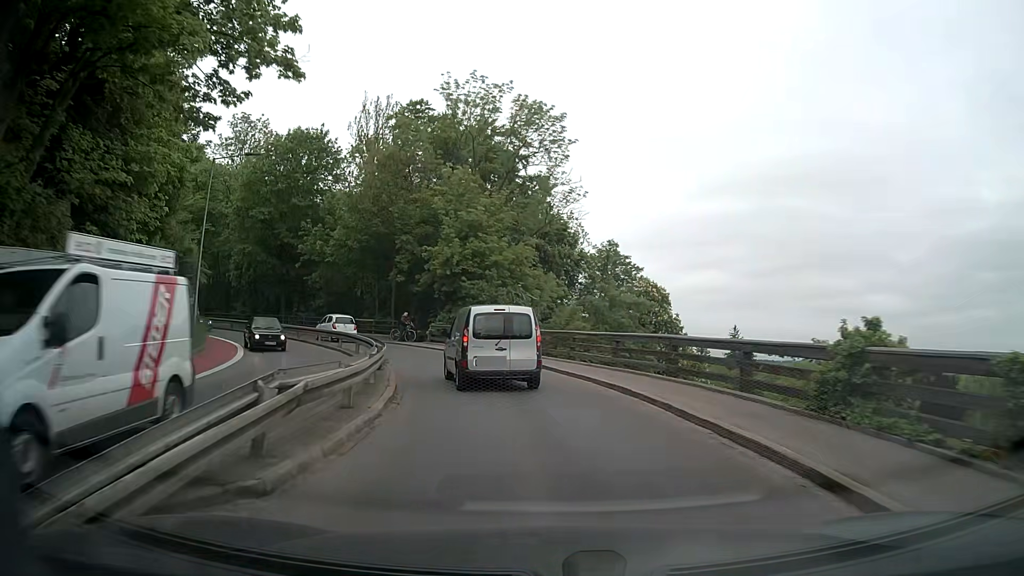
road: secondary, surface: asphalt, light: Day
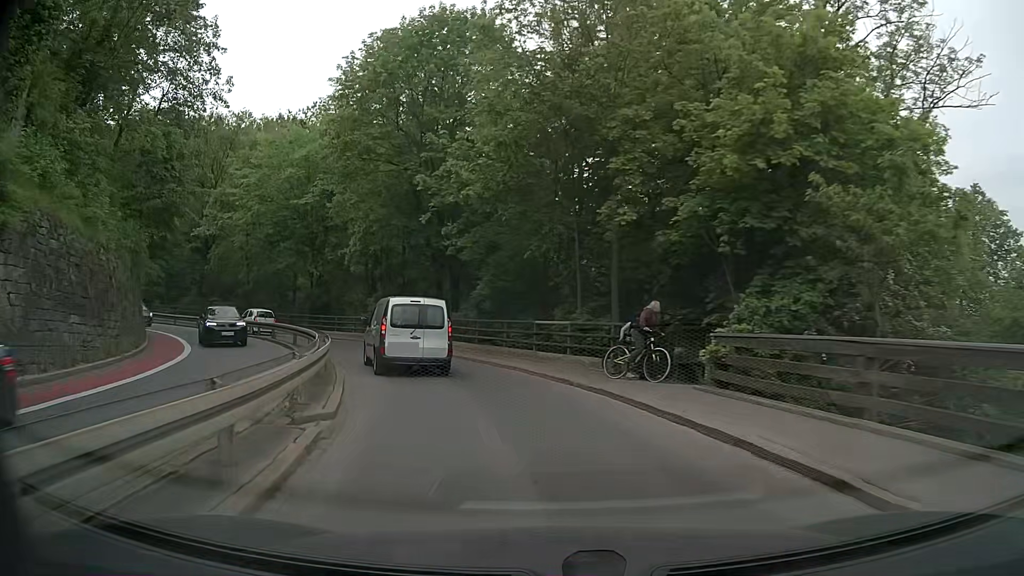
(-4.3, +25.4) m; -21°
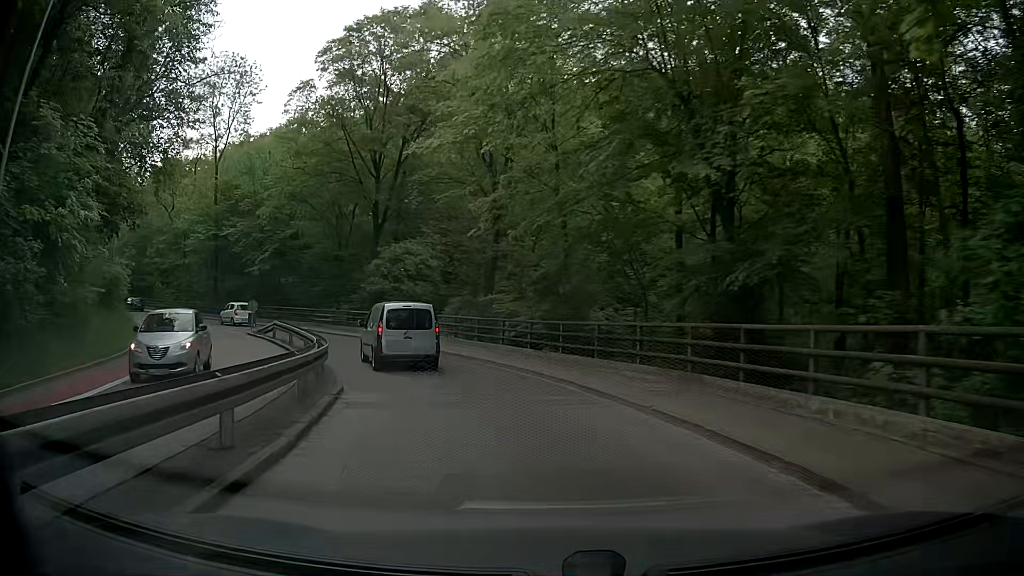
(-9.9, +31.0) m; -35°
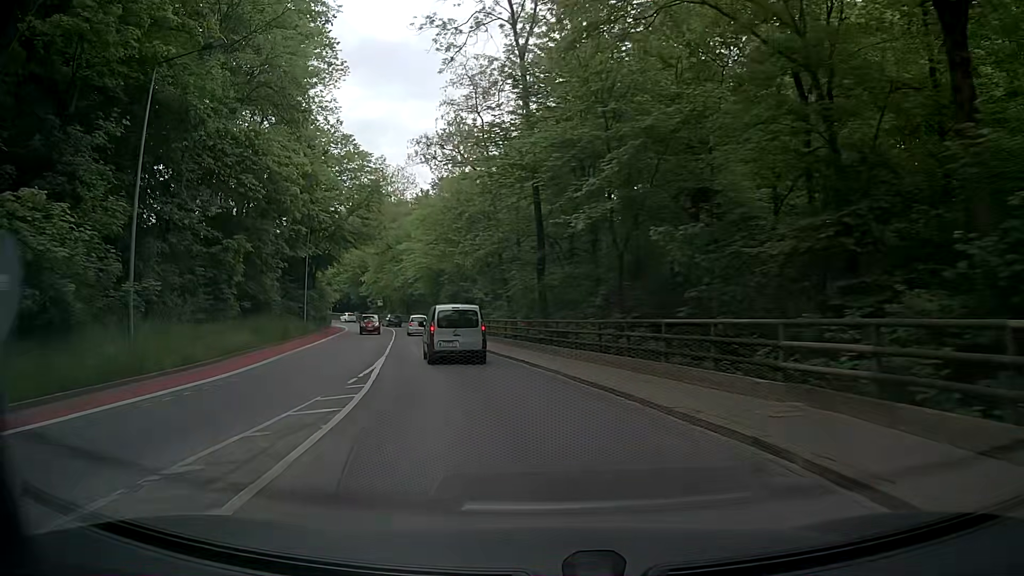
(-10.7, +32.7) m; -38°
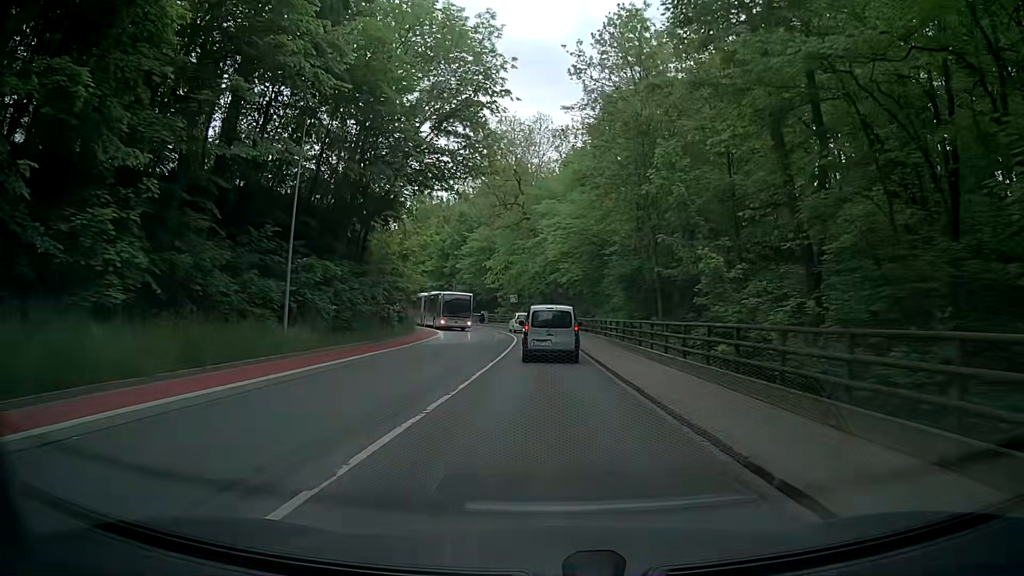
(-4.5, +30.4) m; -14°
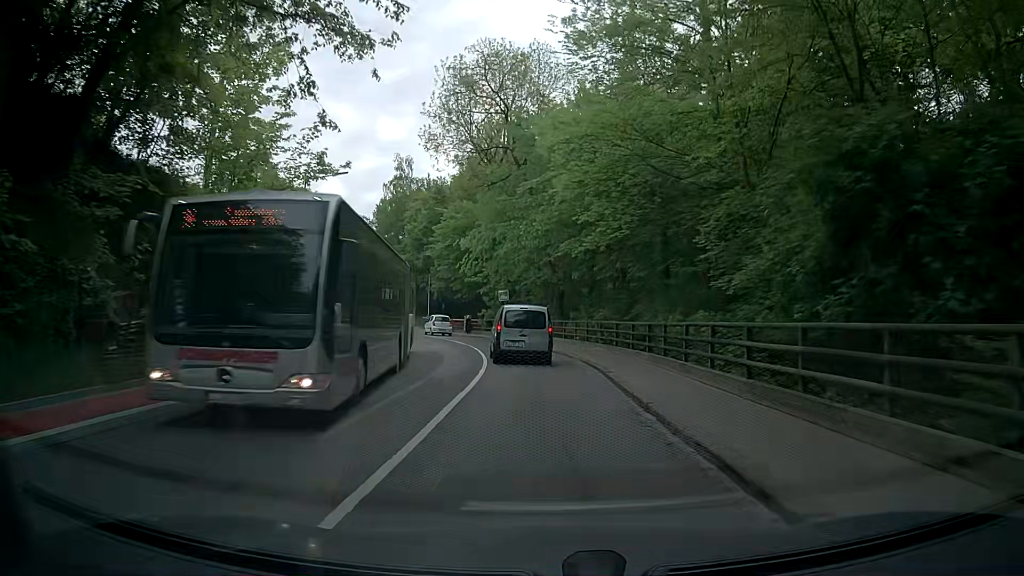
(+0.4, +23.4) m; +2°
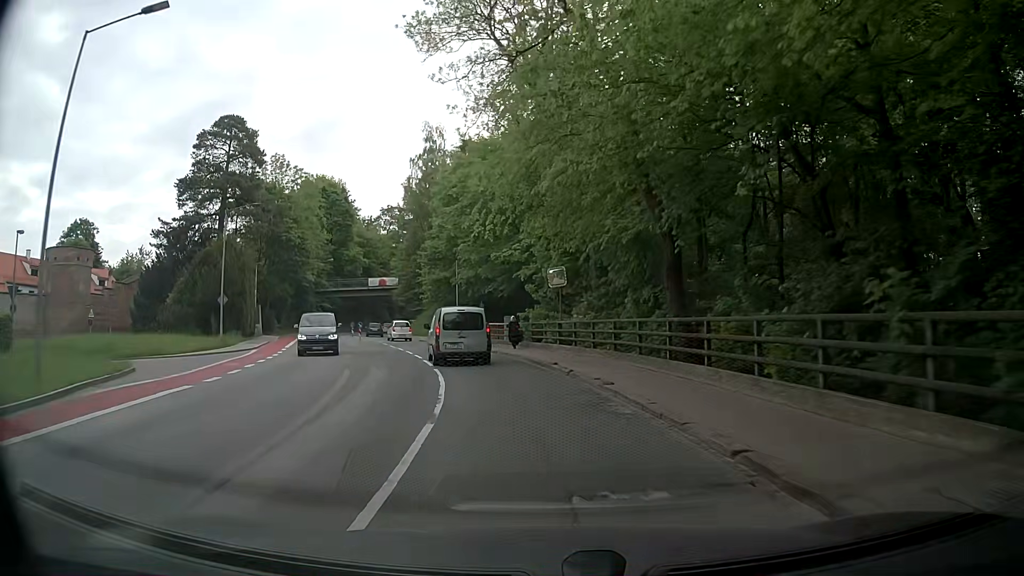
(-0.9, +22.3) m; -7°
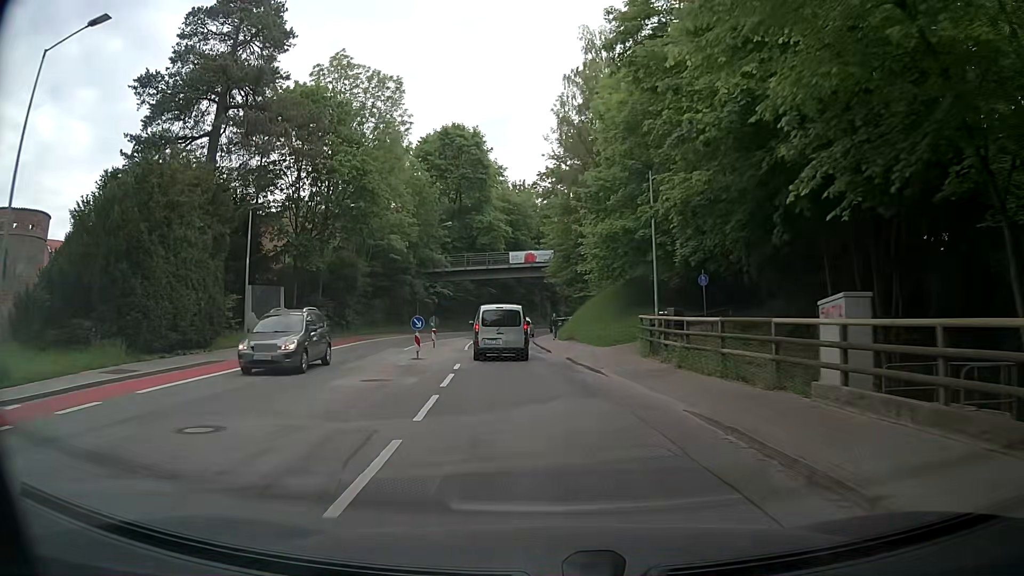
(-4.0, +29.8) m; -13°
(-1, +10) (-1, +20) (-3, +30) (-4, +40) (-4, +50) (-3, +60) (-2, +70) (0, +79) (+3, +89) (+5, +99) m
